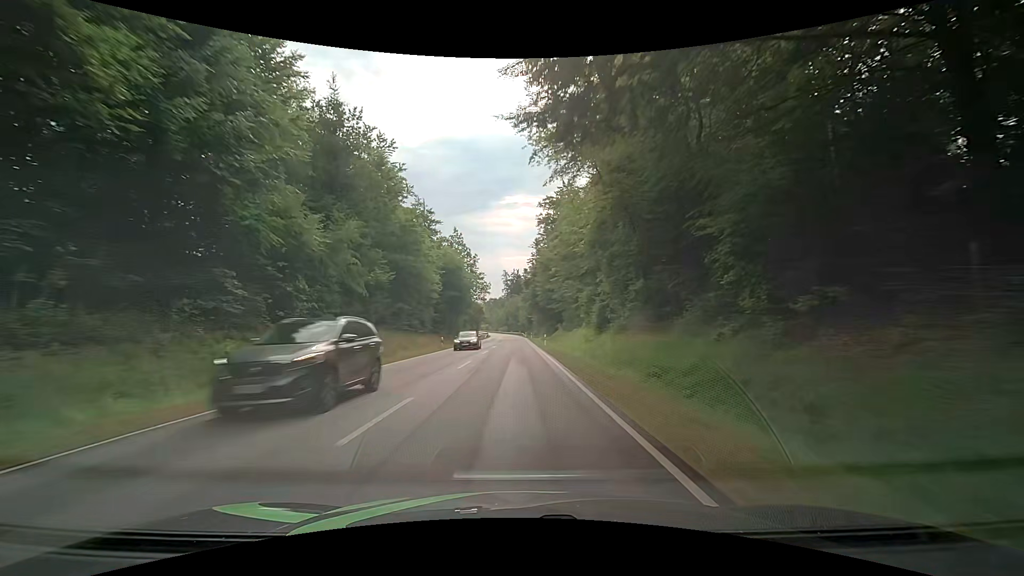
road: secondary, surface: asphalt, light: Day
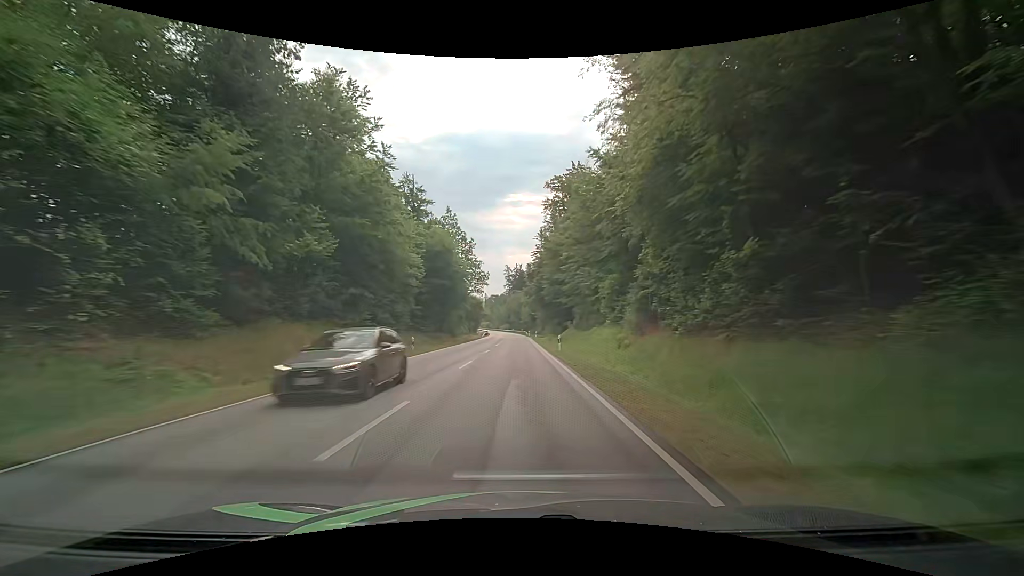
(0.0, +12.8) m; +1°
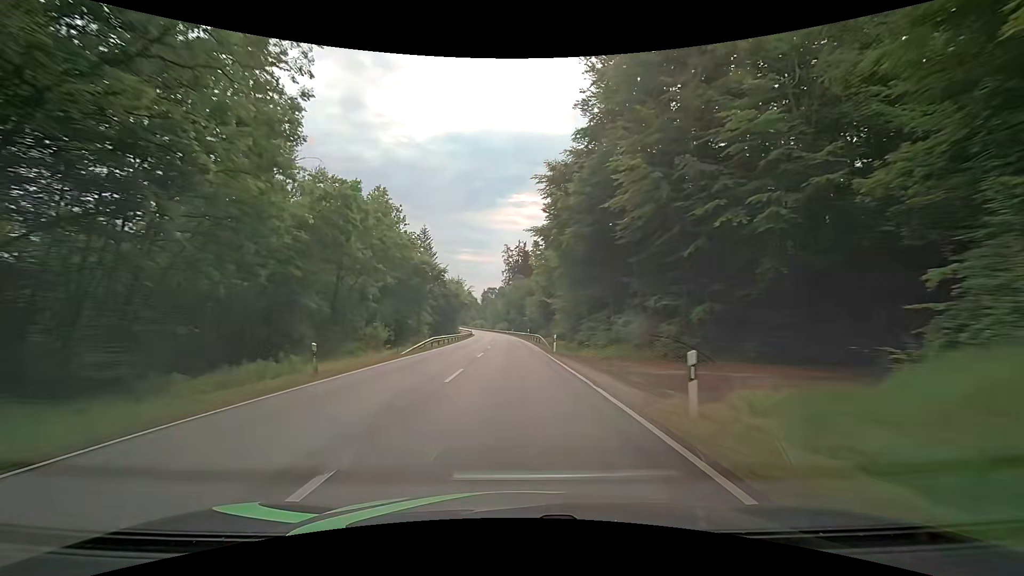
(-0.8, +64.5) m; 0°
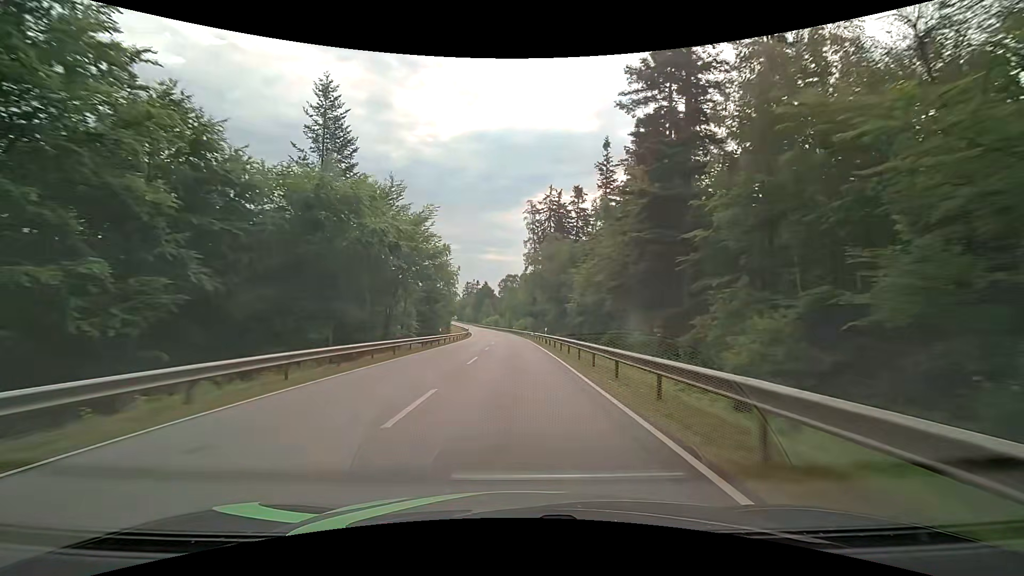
(-2.1, +65.7) m; -3°
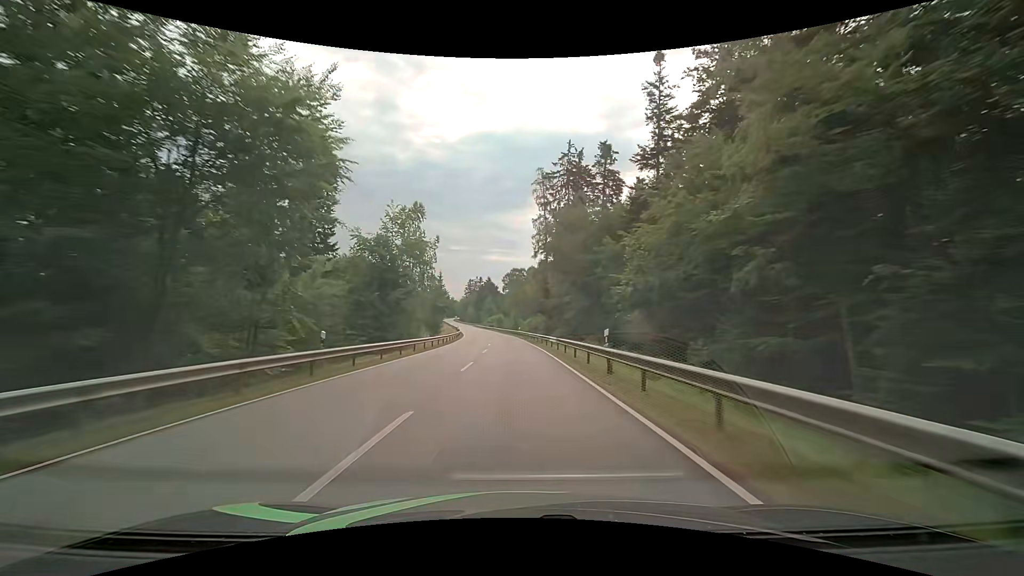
(-0.2, +26.8) m; -1°
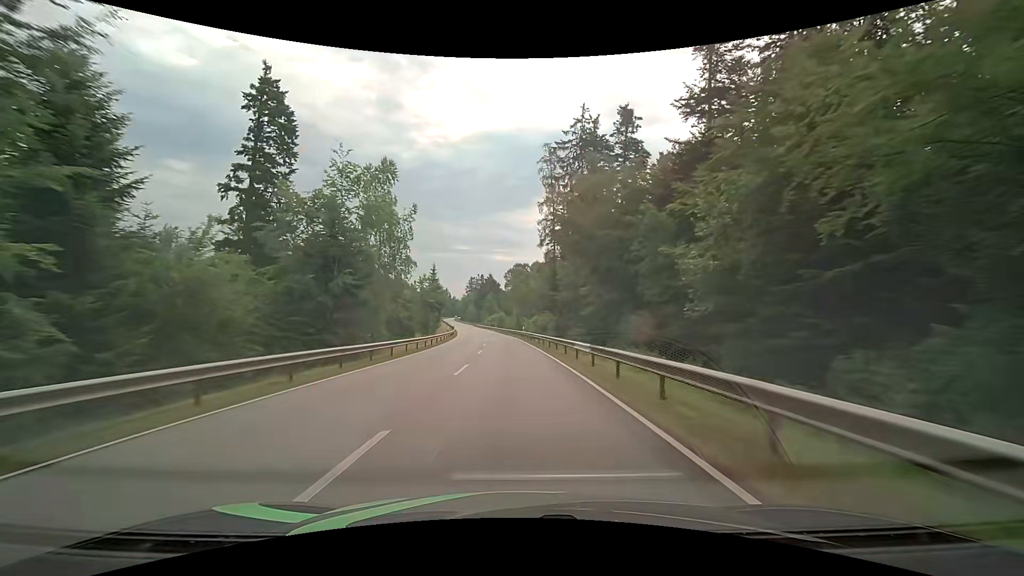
(0.0, +13.5) m; 0°
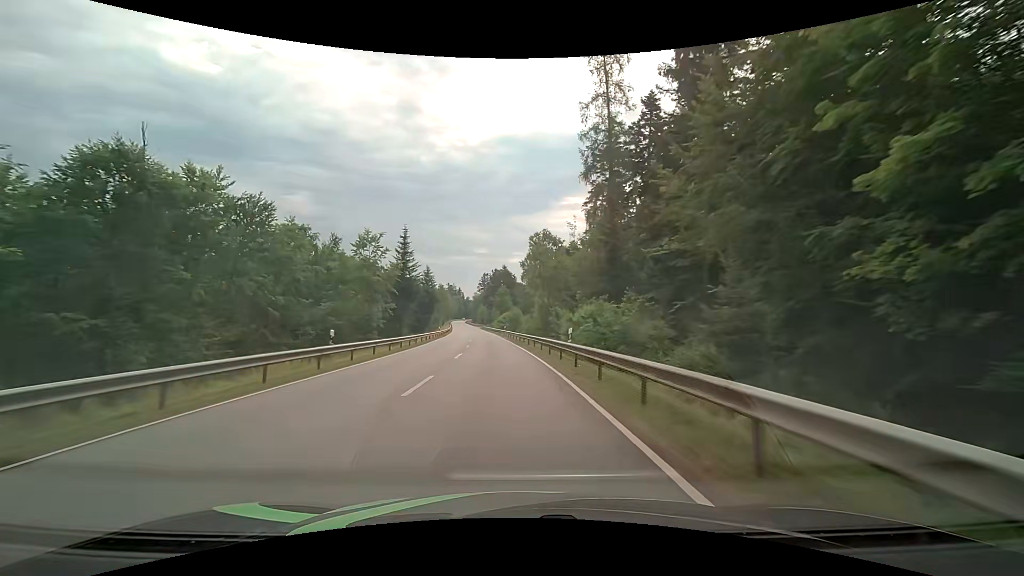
(-0.6, +40.7) m; -1°
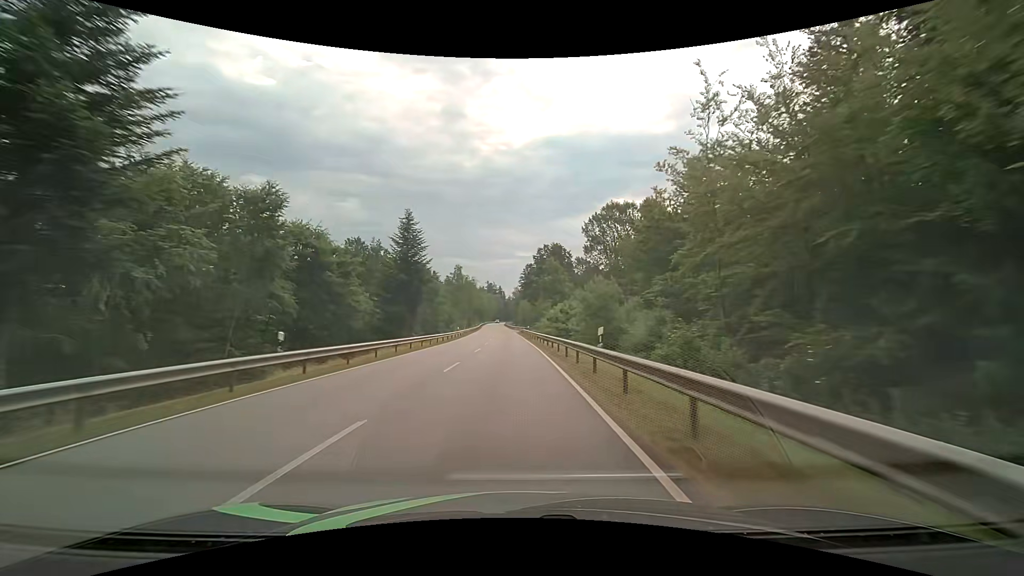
(-3.4, +54.5) m; -5°
(0, +10) (0, +20) (-1, +30) (-1, +40) (-1, +50) (-2, +60) (-2, +70) (-2, +80) (-3, +90) (-3, +100) m
